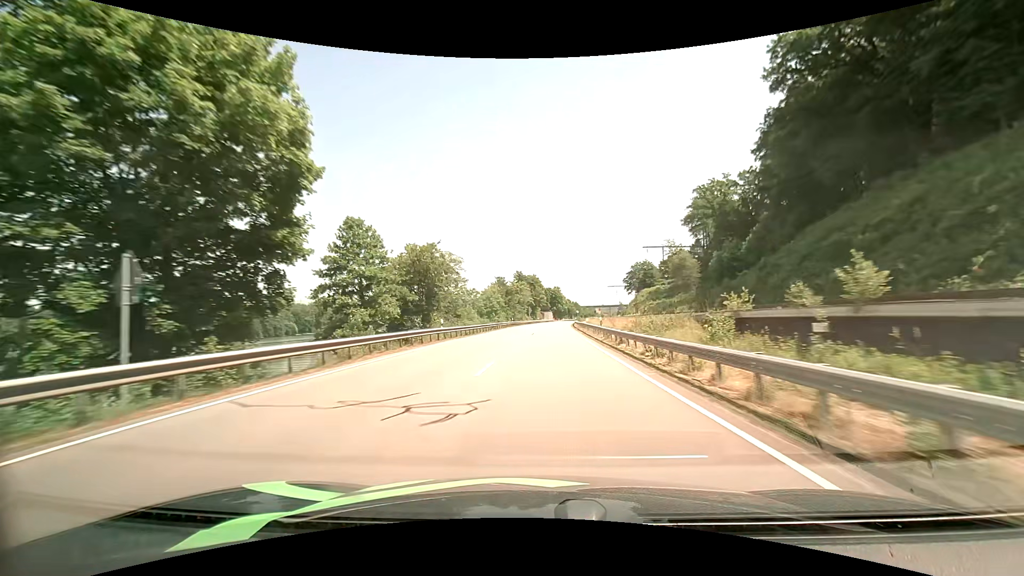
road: primary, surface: asphalt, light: Day
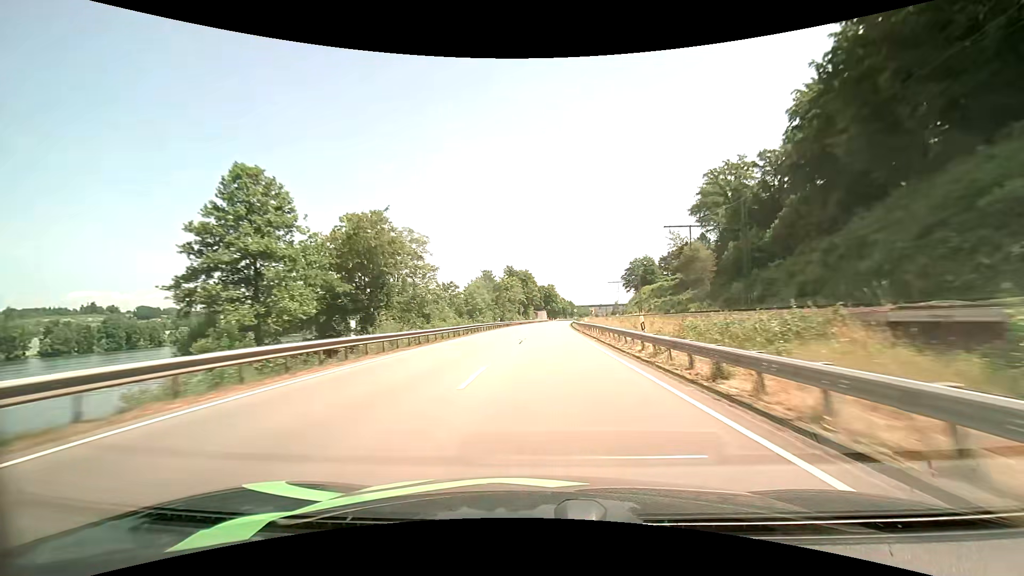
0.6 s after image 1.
(+0.1, +14.2) m; +1°
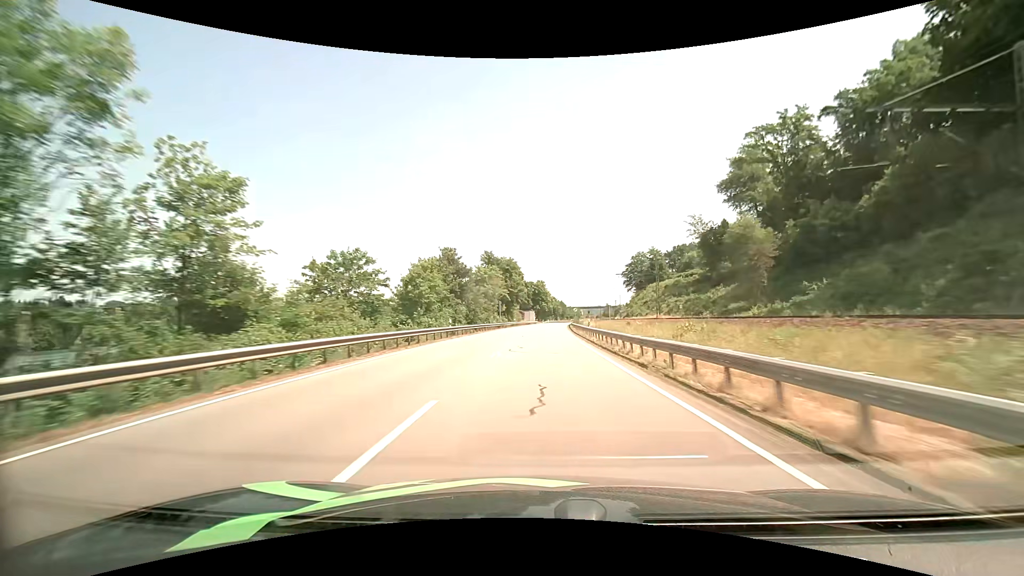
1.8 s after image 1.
(+0.3, +29.3) m; +1°
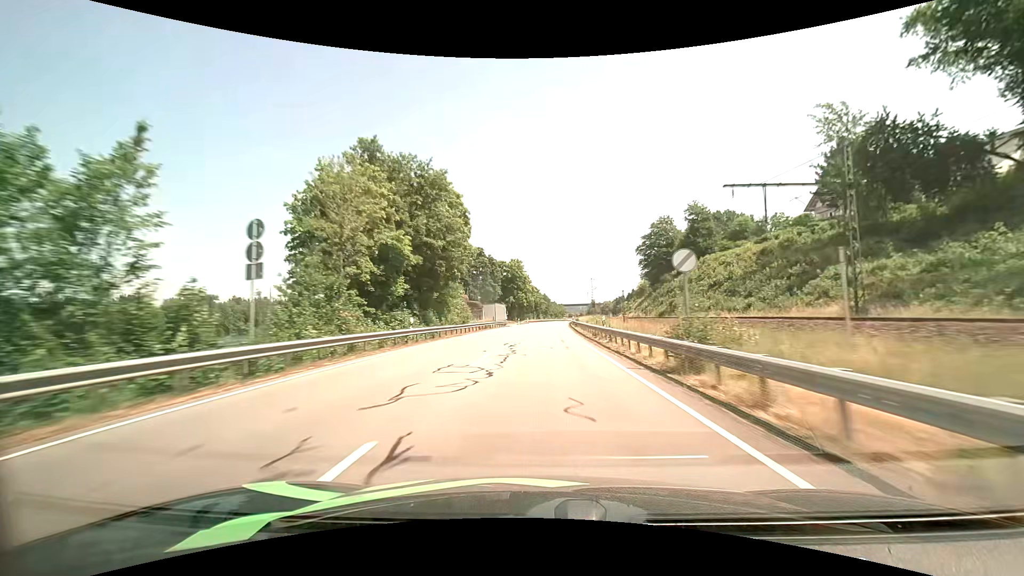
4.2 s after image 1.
(+1.5, +62.5) m; +2°
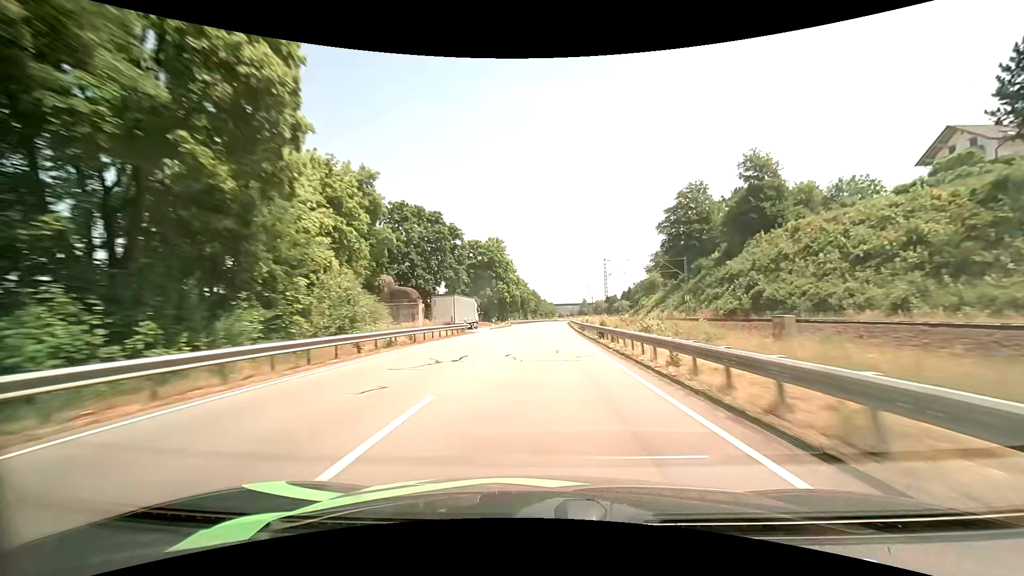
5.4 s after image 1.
(+0.3, +32.8) m; +1°
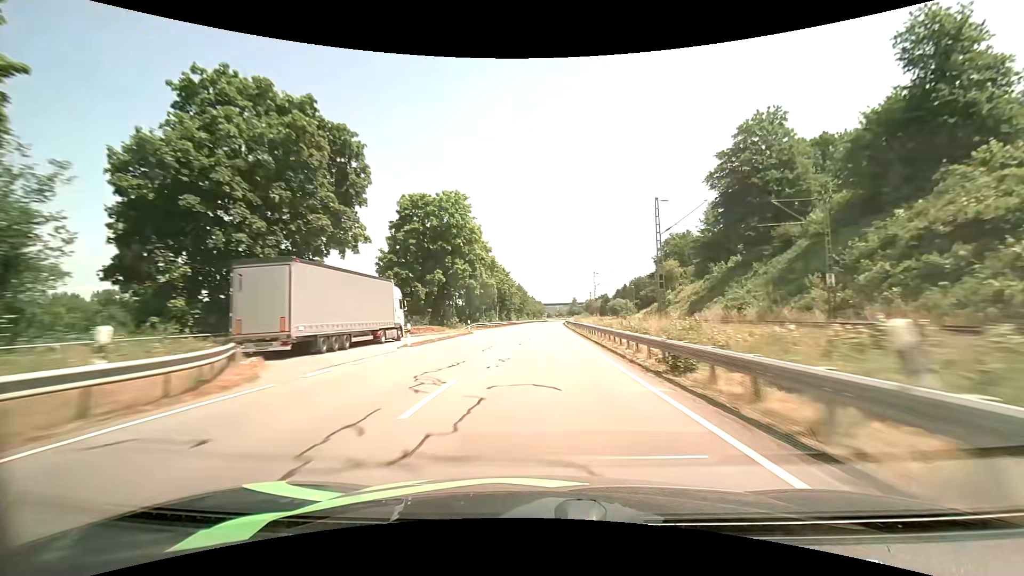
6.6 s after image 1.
(+0.4, +33.6) m; +1°
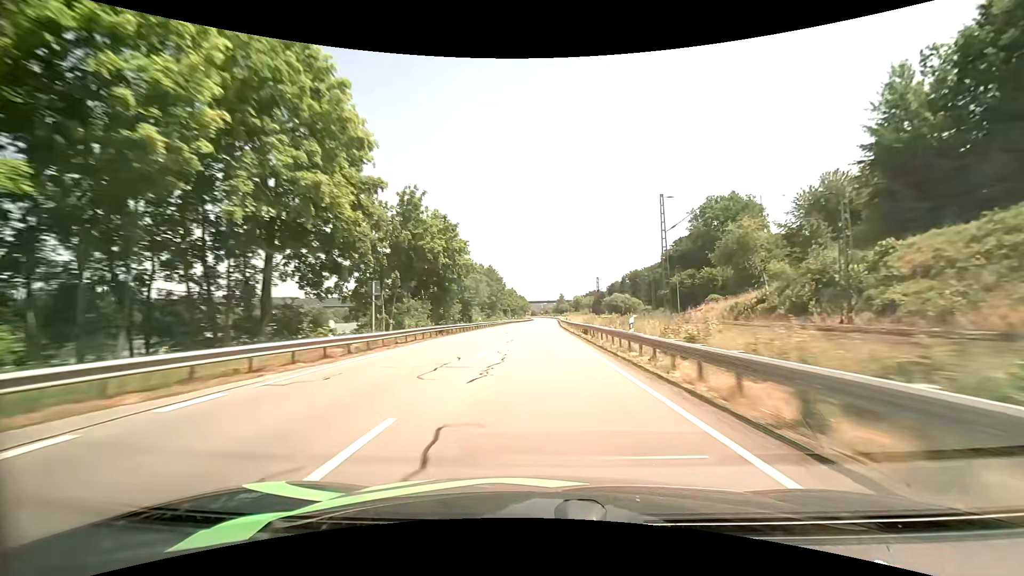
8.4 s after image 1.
(+0.9, +51.8) m; +2°
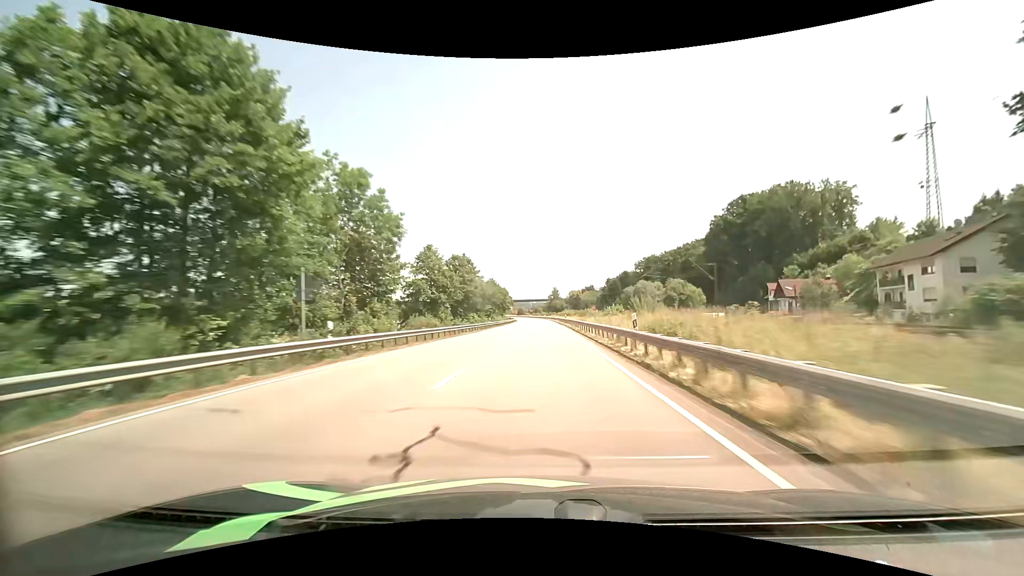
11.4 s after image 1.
(+1.3, +88.6) m; +1°
(0, +10) (0, +20) (0, +30) (0, +40) (0, +50) (0, +60) (+1, +70) (+1, +80) (+1, +90) (+1, +100) m
